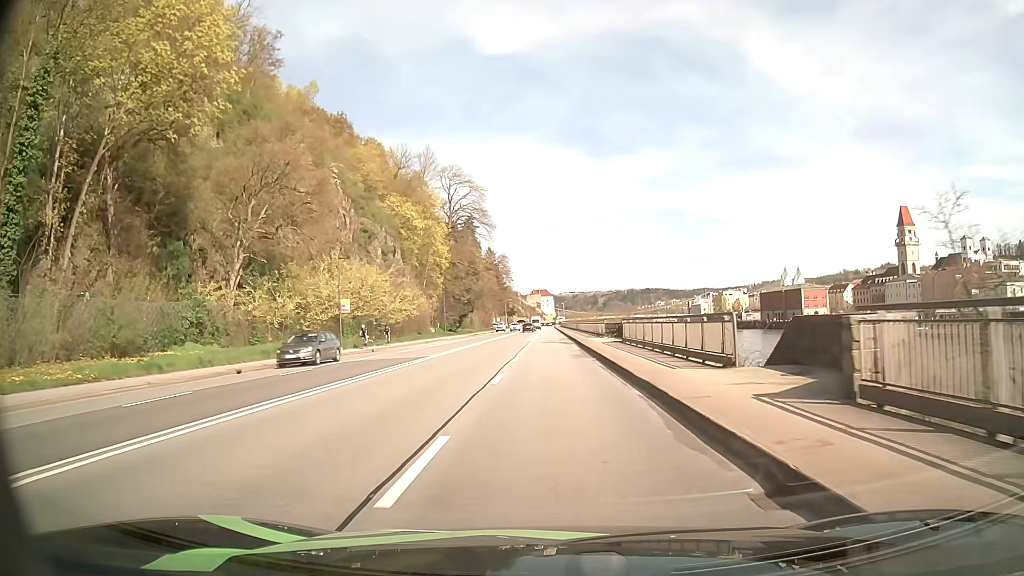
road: primary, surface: asphalt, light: Day
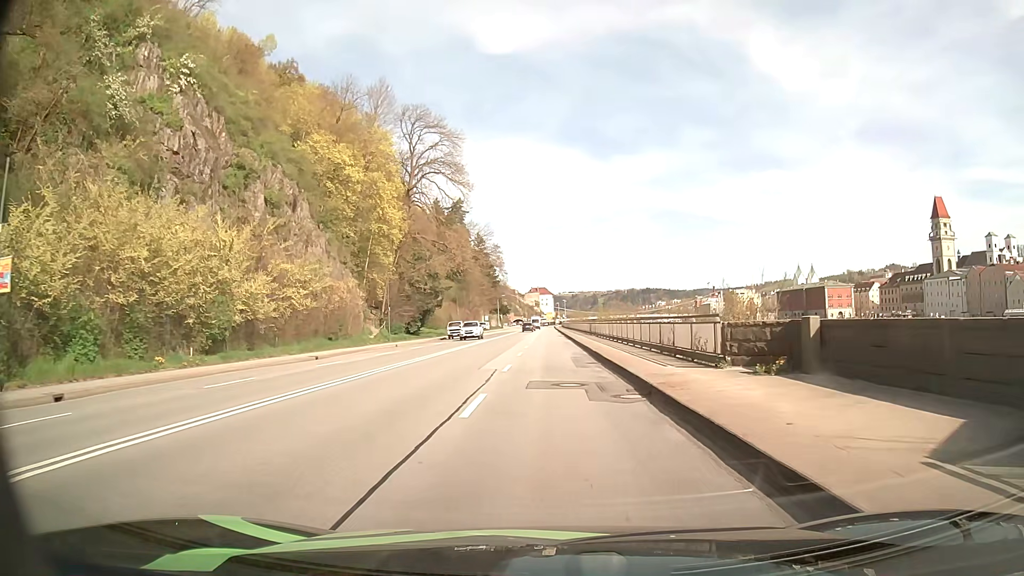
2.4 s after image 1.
(0.0, +32.4) m; 0°
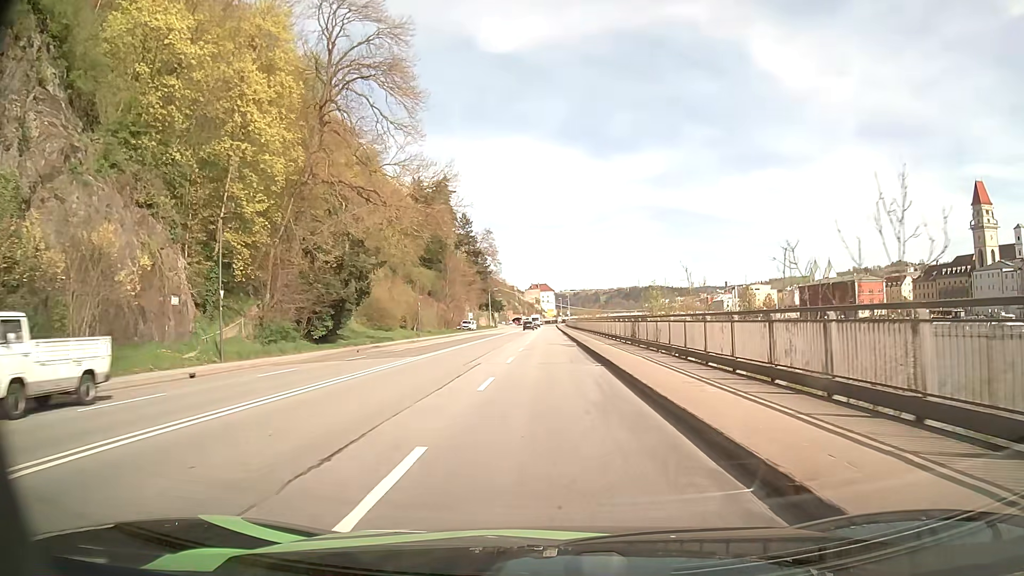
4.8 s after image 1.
(+0.1, +32.4) m; 0°
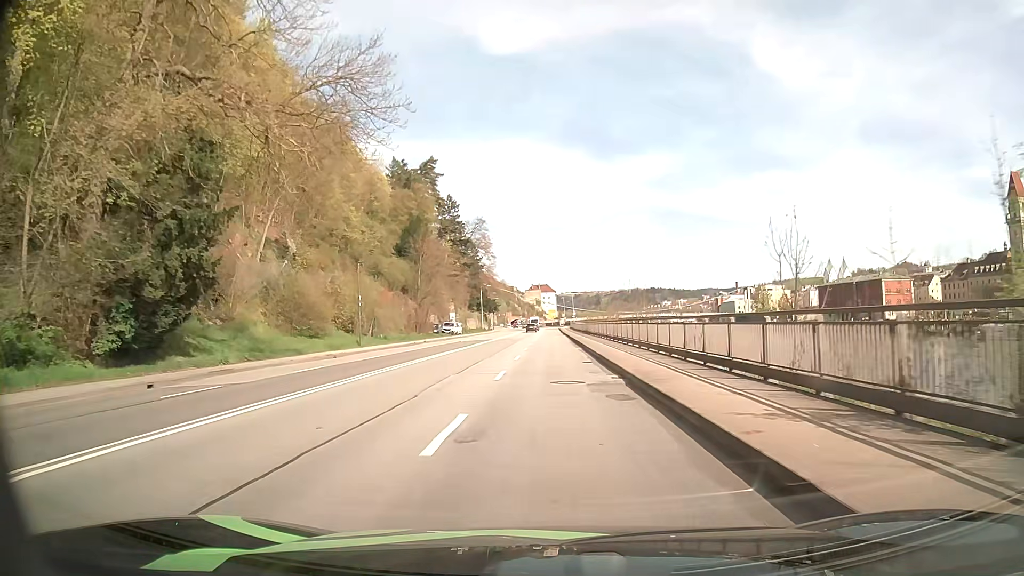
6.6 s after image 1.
(-0.1, +24.3) m; 0°
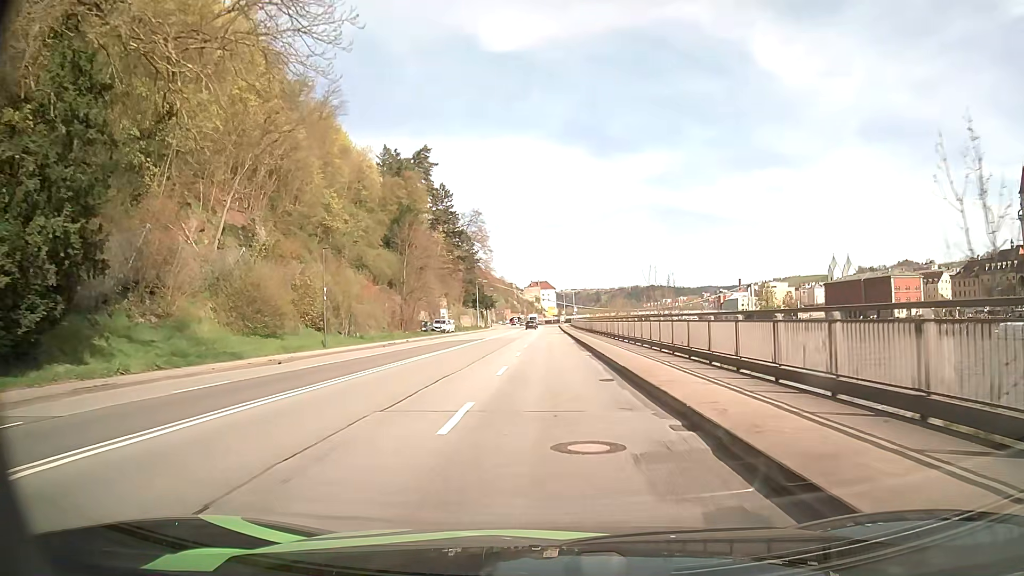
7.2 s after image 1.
(+0.1, +8.1) m; 0°
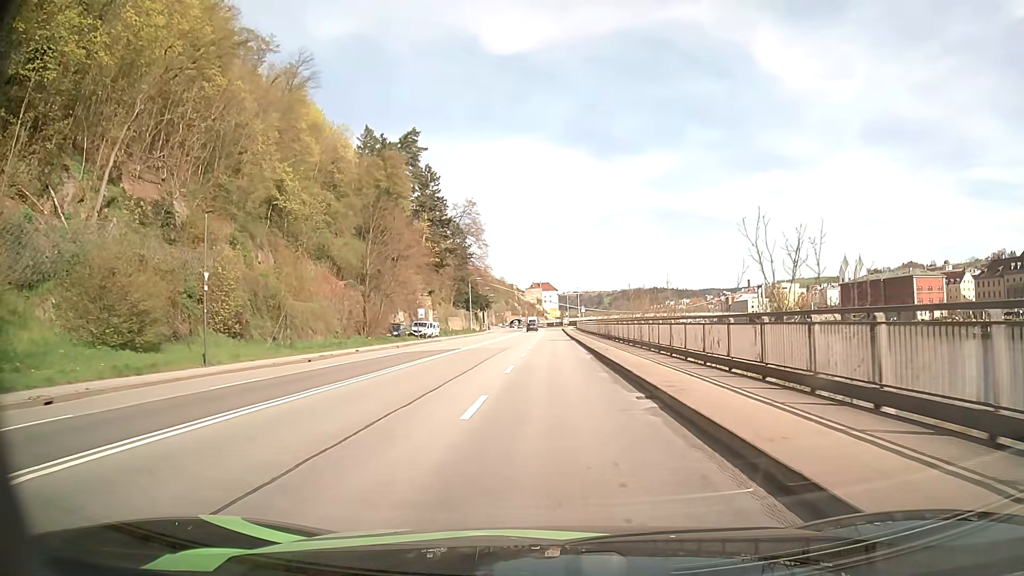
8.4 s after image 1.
(-0.1, +16.2) m; 0°
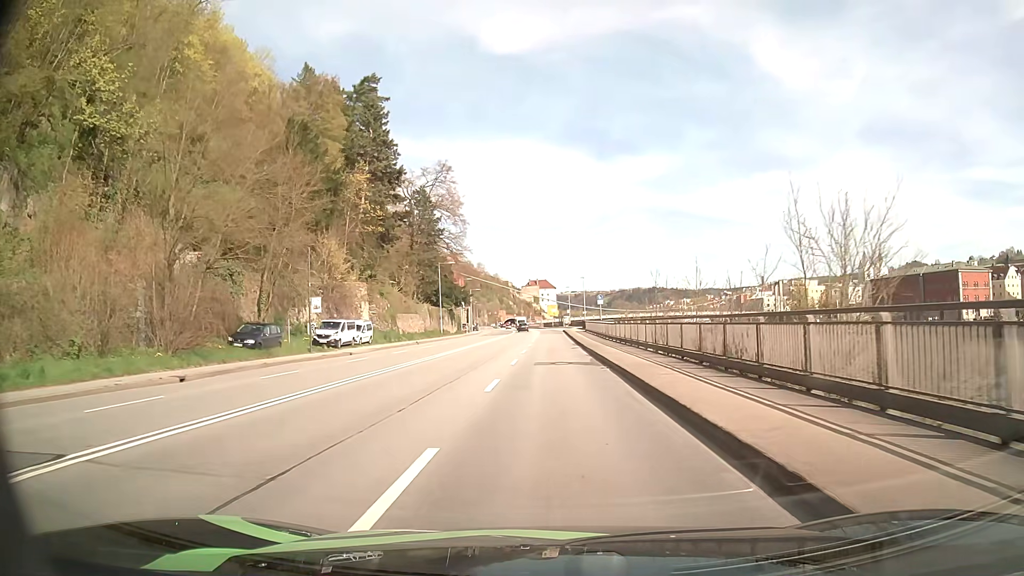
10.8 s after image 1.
(+0.2, +32.5) m; 0°
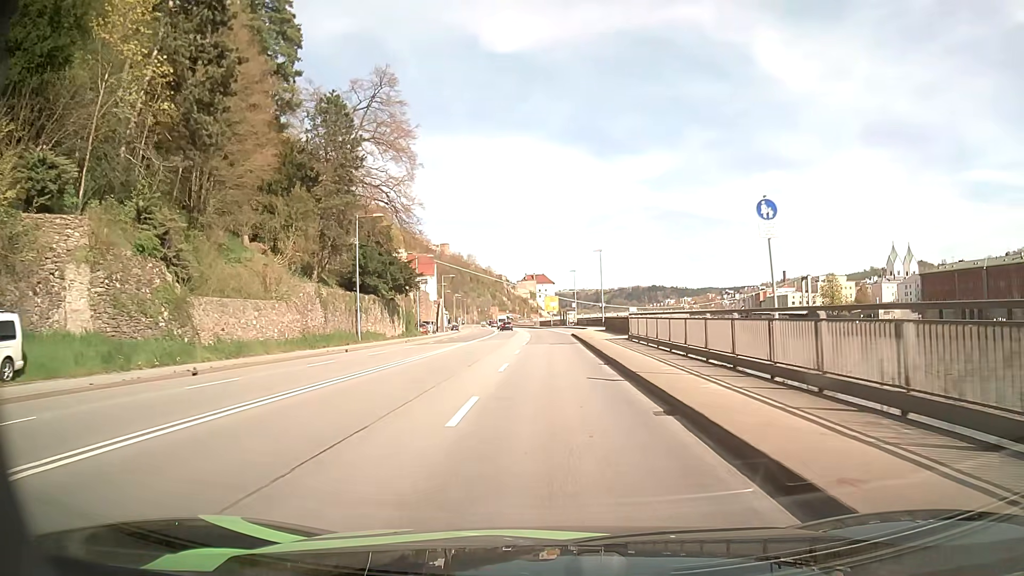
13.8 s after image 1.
(0.0, +40.6) m; 0°
(0, +10) (0, +20) (0, +30) (0, +40) (0, +50) (-1, +60) (-1, +70) (-1, +80) (-2, +90) (-3, +100) m
